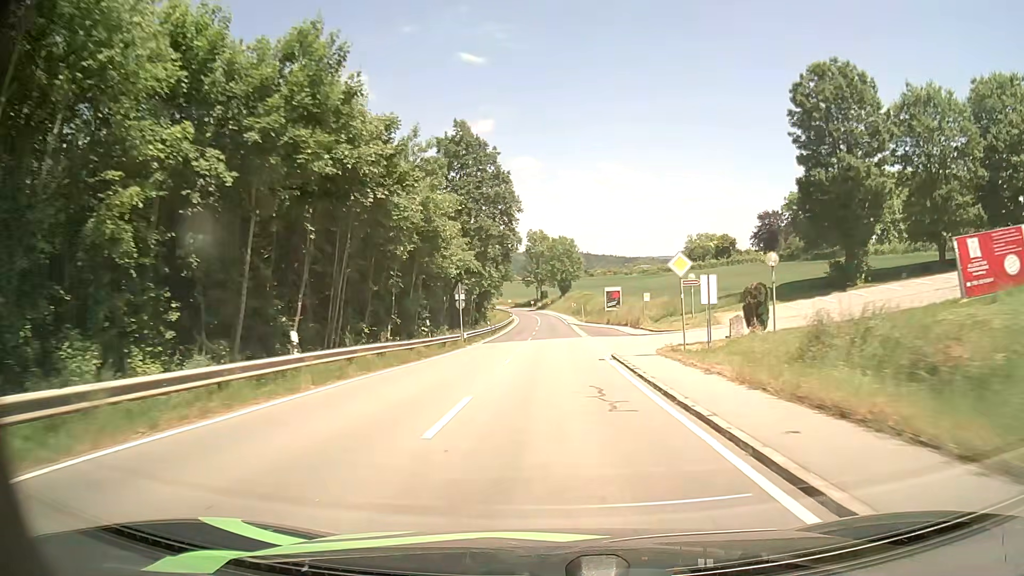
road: tertiary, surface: asphalt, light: Day
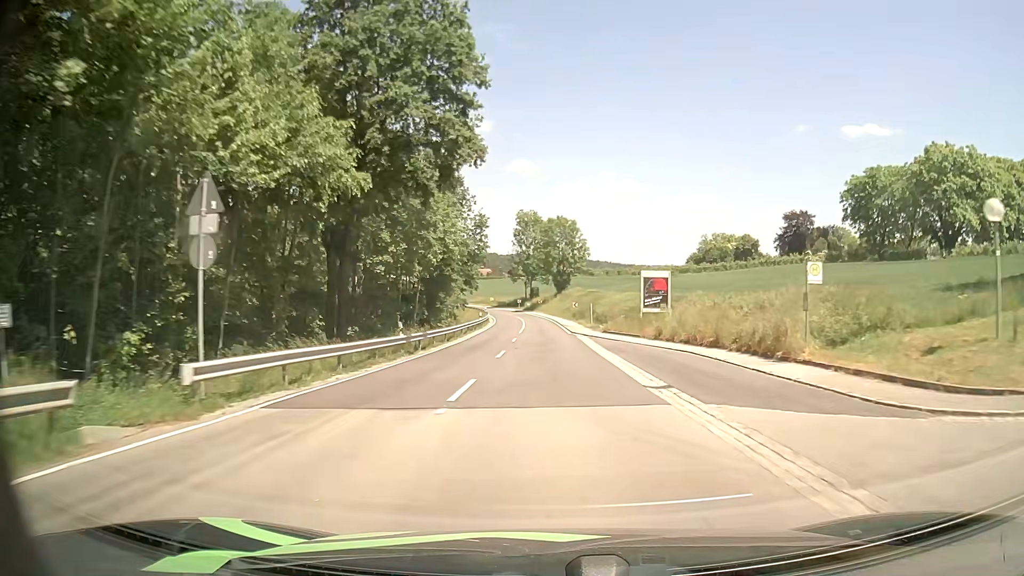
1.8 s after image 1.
(0.0, +32.9) m; 0°
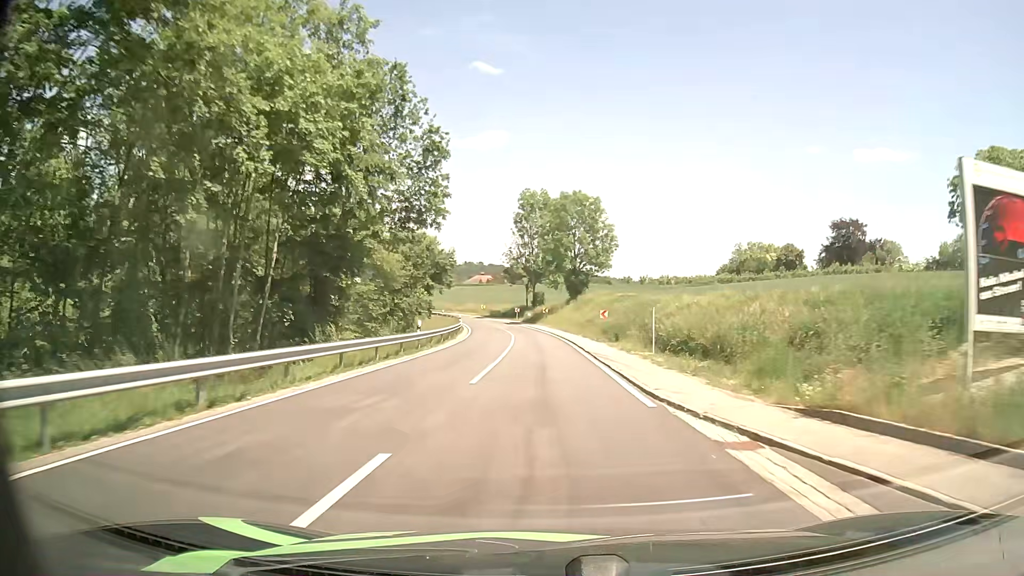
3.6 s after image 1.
(-0.1, +32.0) m; -1°
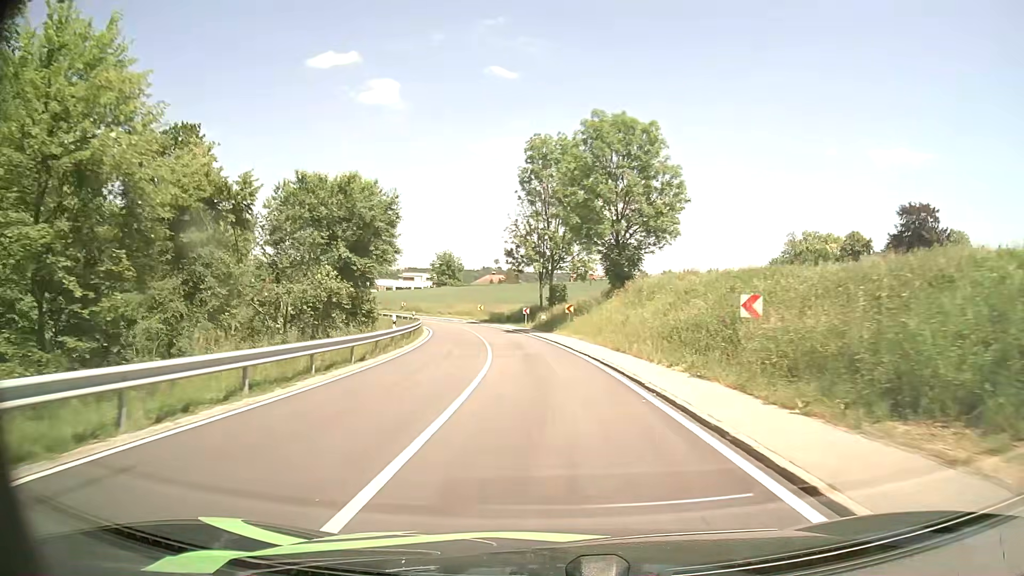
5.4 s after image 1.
(-0.1, +30.7) m; -1°
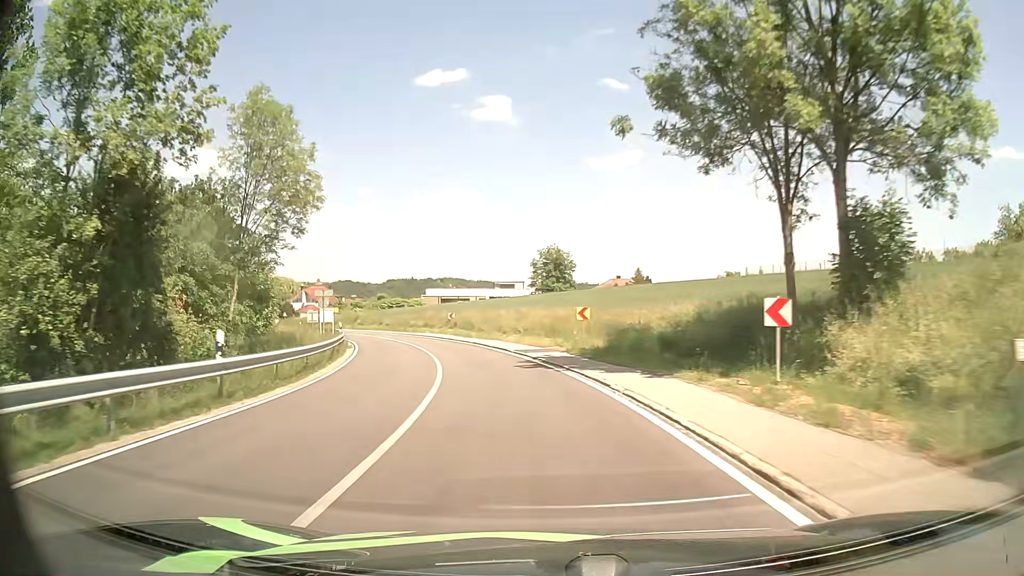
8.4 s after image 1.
(-3.7, +48.8) m; -10°
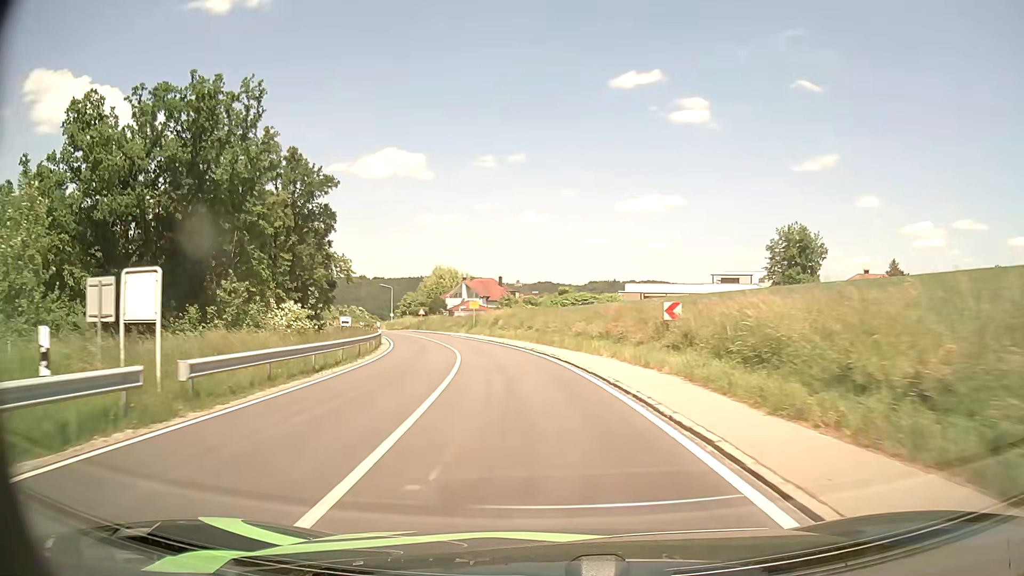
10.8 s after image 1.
(-5.6, +36.7) m; -17°
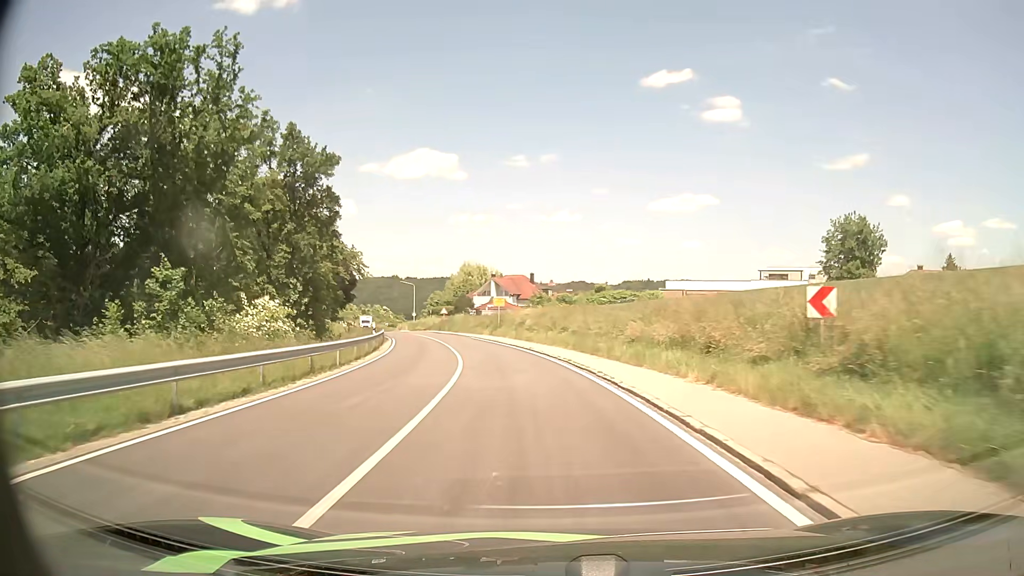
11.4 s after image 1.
(-0.2, +8.9) m; -3°
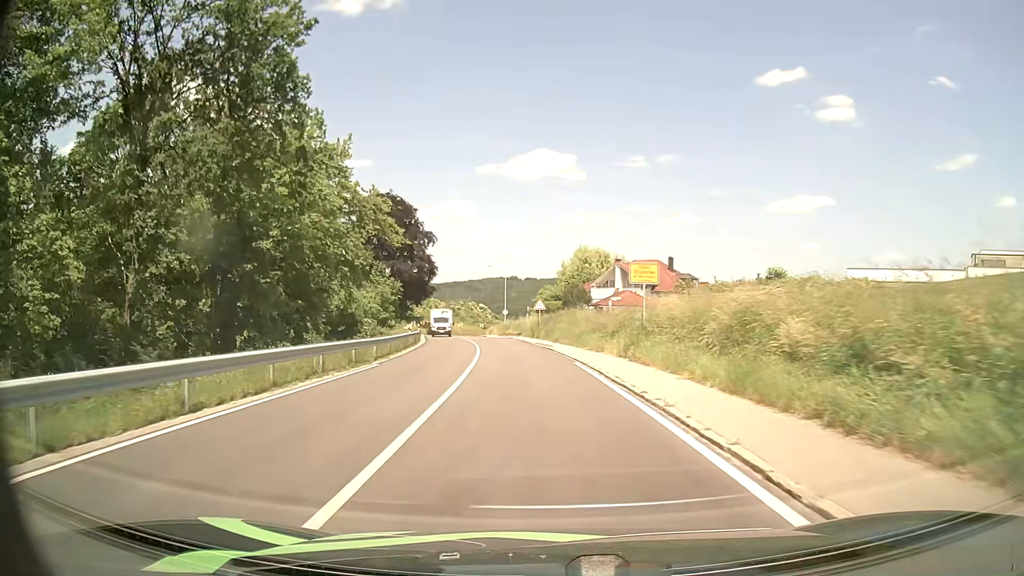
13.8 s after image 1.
(-2.8, +32.5) m; -10°
(0, +10) (-1, +20) (-2, +30) (-3, +40) (-4, +50) (-6, +60) (-8, +69) (-10, +79) (-12, +89) (-13, +99) m
